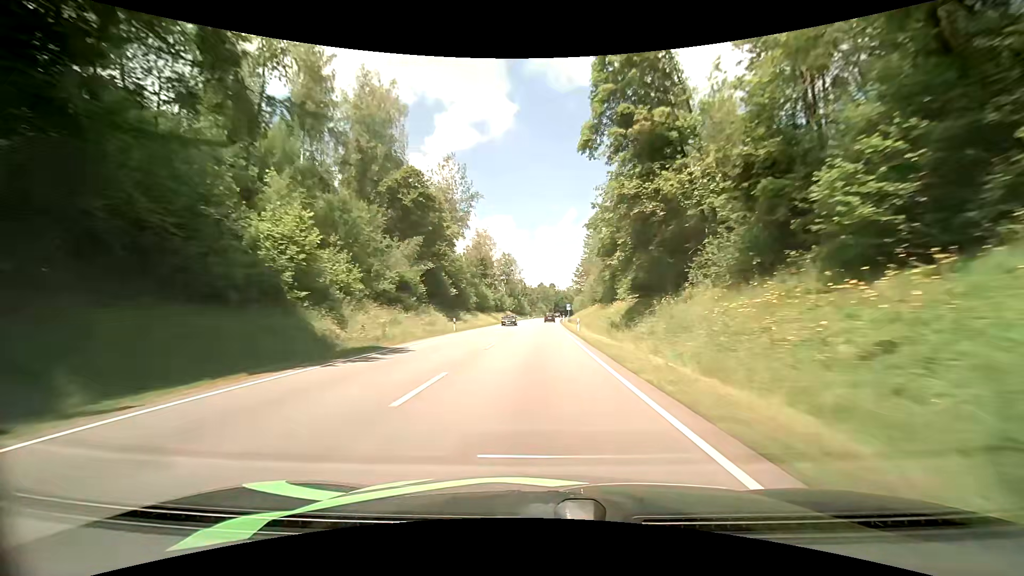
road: primary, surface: asphalt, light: Day
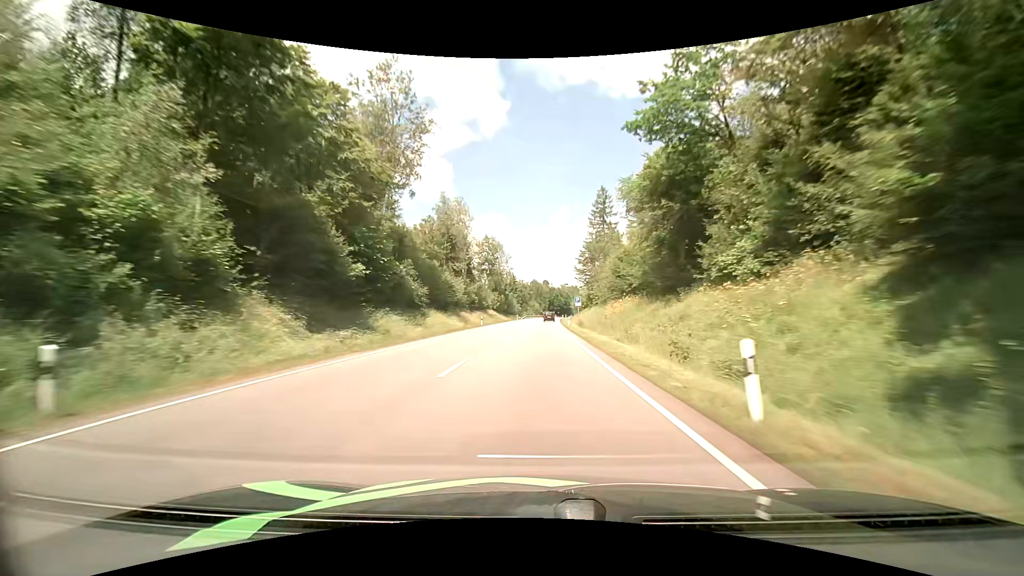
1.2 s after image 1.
(+0.4, +32.7) m; +1°
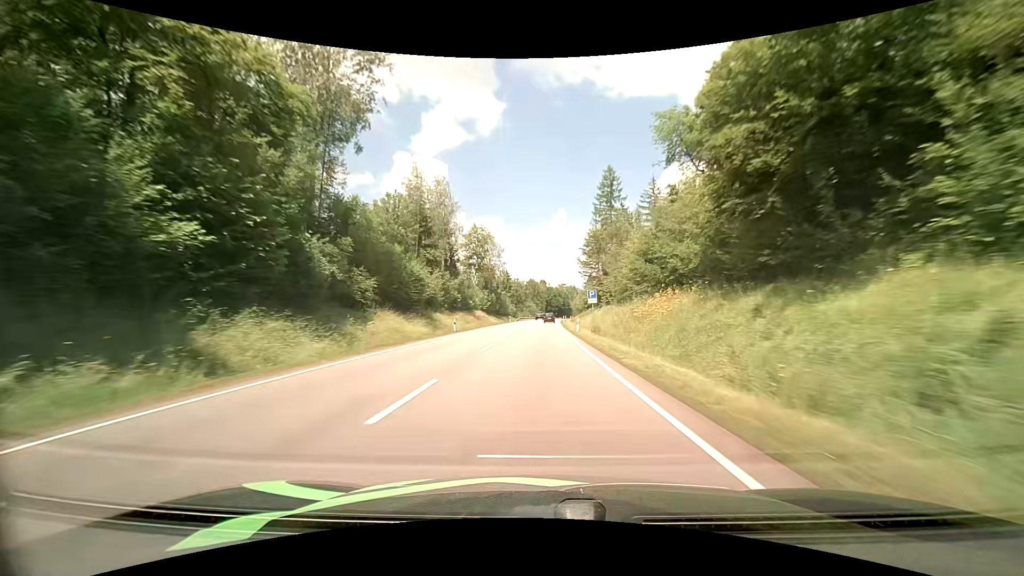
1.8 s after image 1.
(+0.1, +16.2) m; 0°
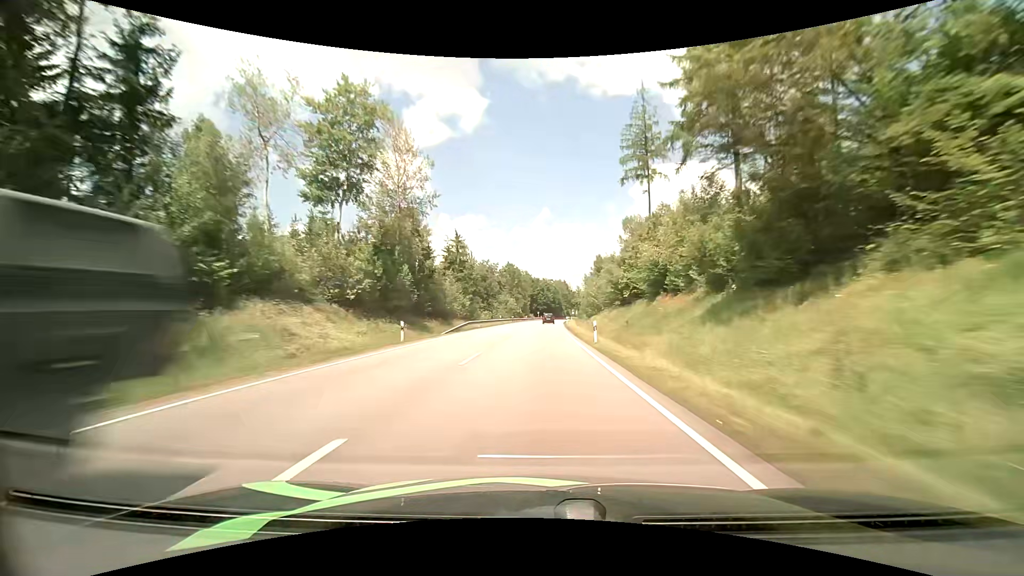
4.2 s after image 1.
(+1.4, +64.6) m; +2°
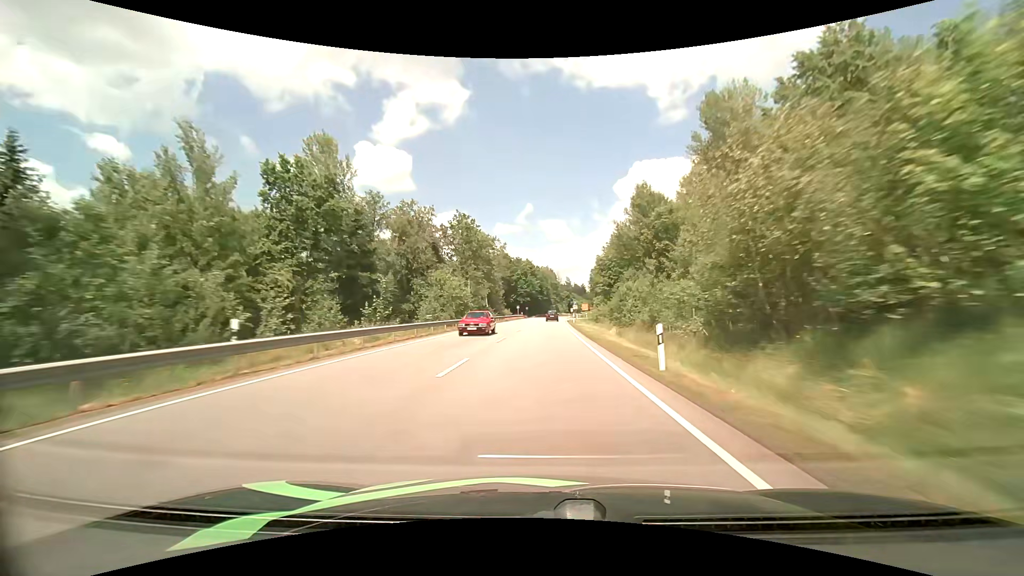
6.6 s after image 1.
(+0.9, +62.6) m; +2°
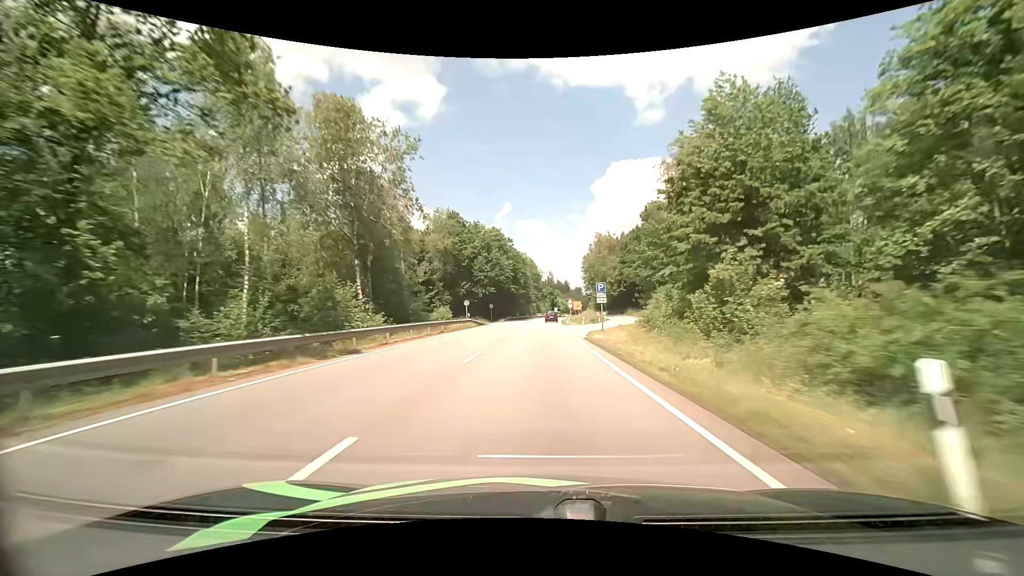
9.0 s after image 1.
(+0.8, +56.3) m; +2°
(0, +10) (0, +20) (0, +30) (+1, +40) (+1, +50) (+1, +60) (+2, +70) (+2, +80) (+2, +90) (+3, +100) m
